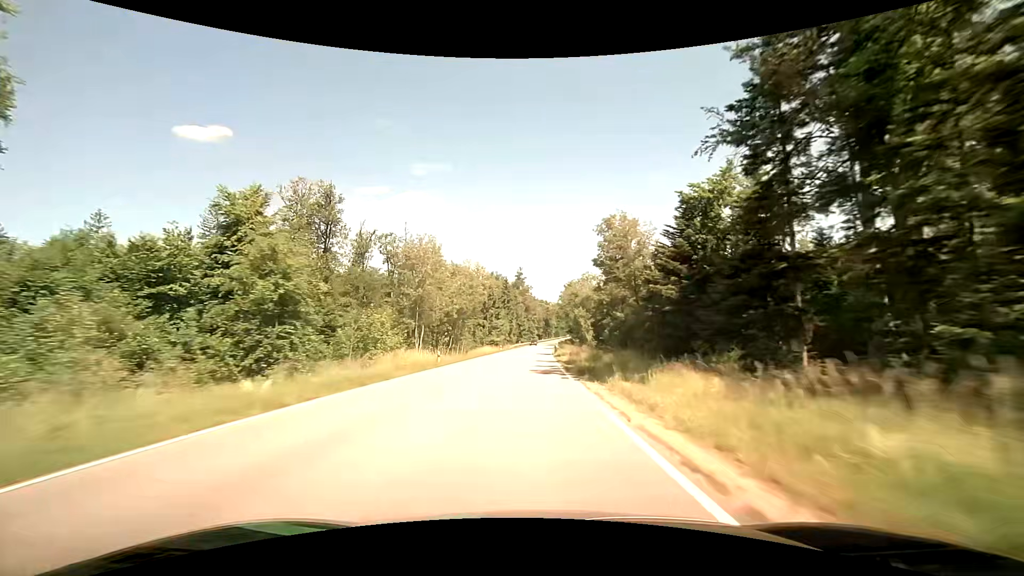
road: secondary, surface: asphalt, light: Day
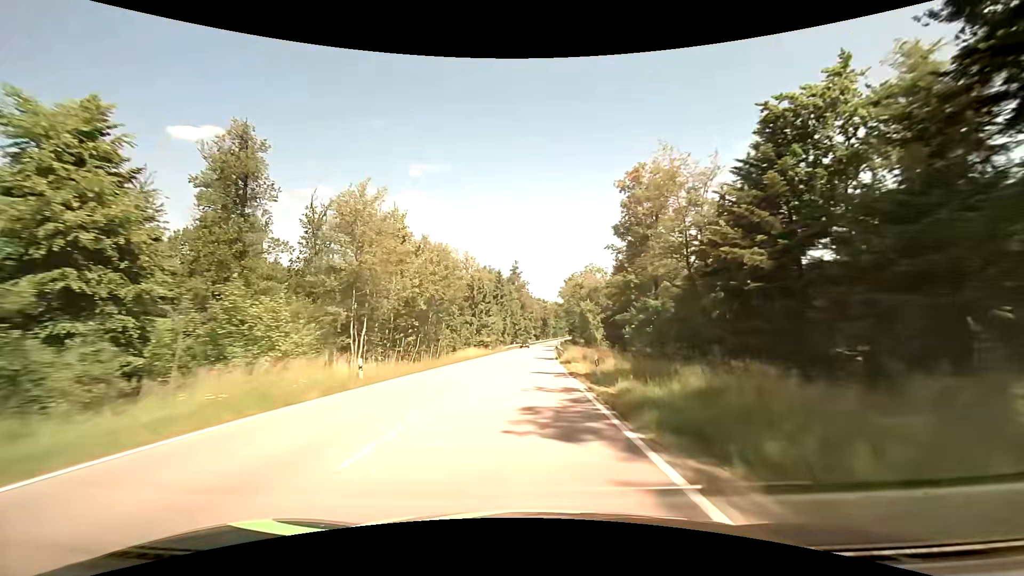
(0.0, +15.3) m; 0°
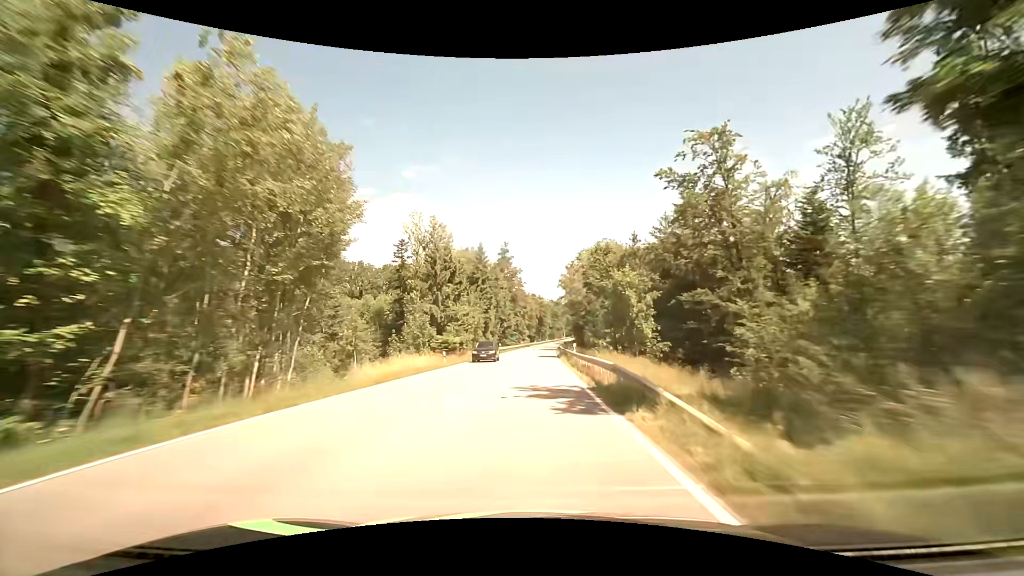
(+0.3, +30.6) m; +1°
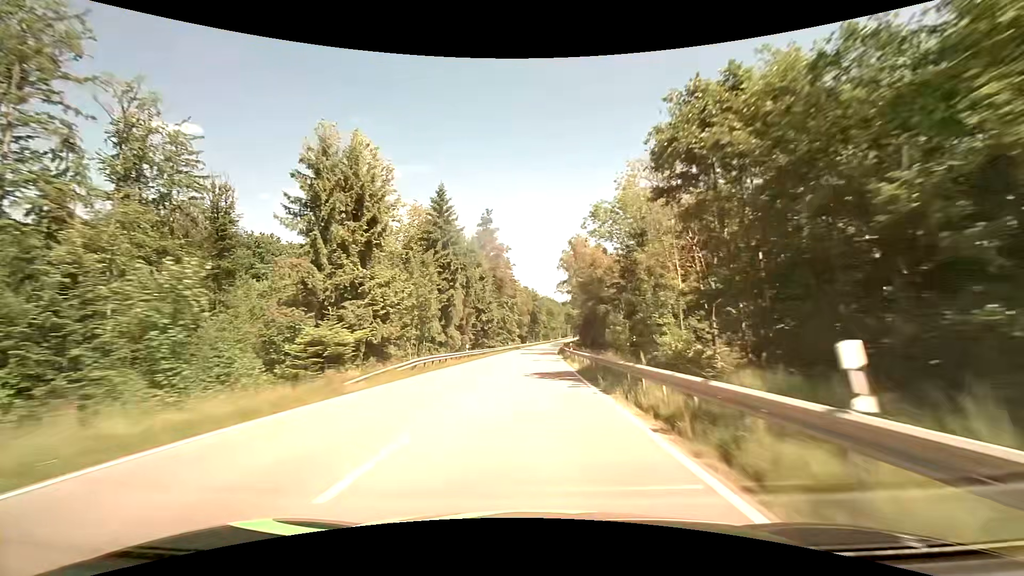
(+0.2, +30.6) m; +1°
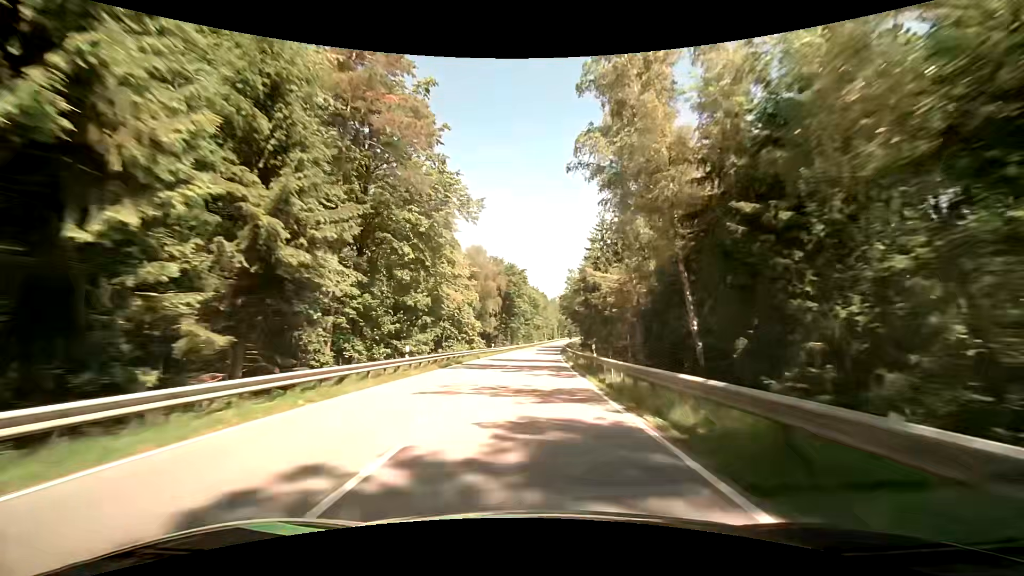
(+1.7, +61.0) m; +3°
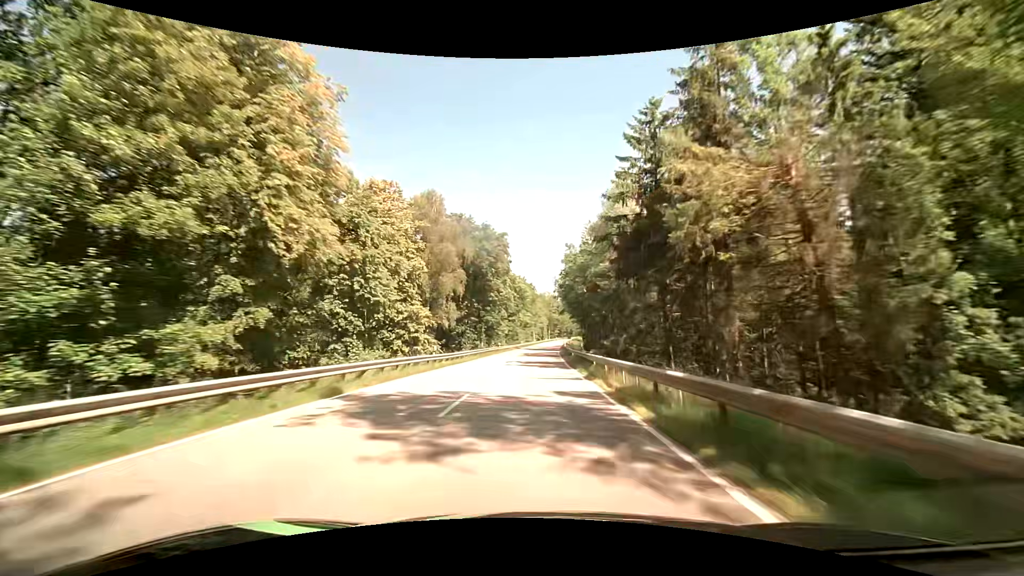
(+0.2, +30.4) m; +1°
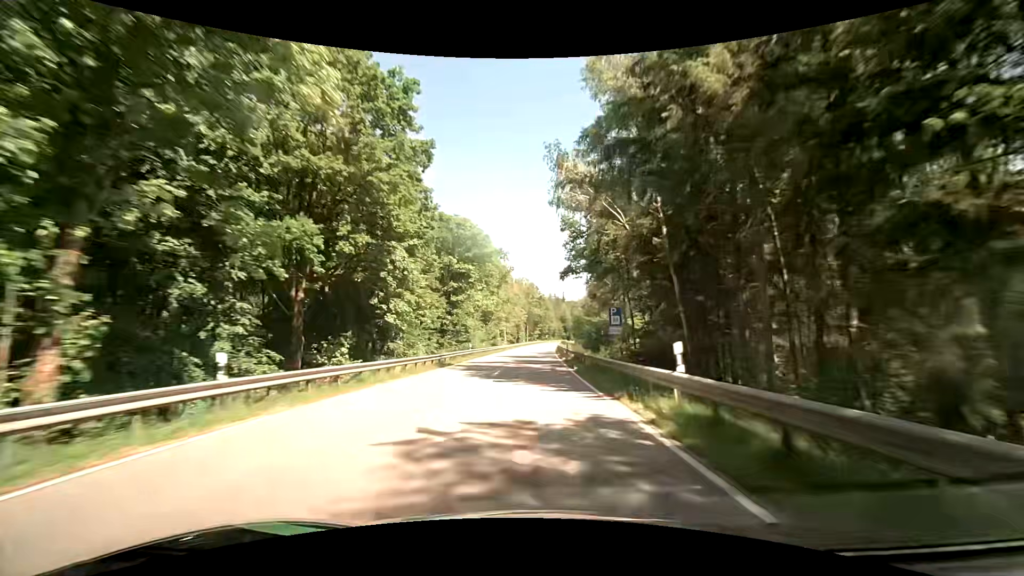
(+1.2, +60.1) m; +2°
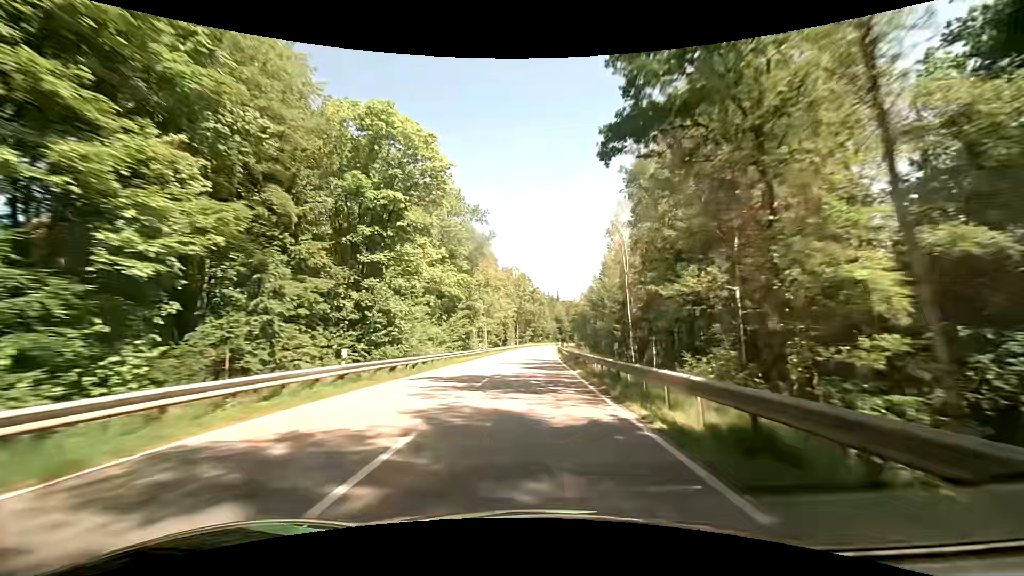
(+0.3, +29.6) m; +1°
(0, +10) (0, +20) (+1, +30) (+1, +40) (+1, +50) (+2, +60) (+2, +70) (+3, +80) (+3, +90) (+4, +100) m
